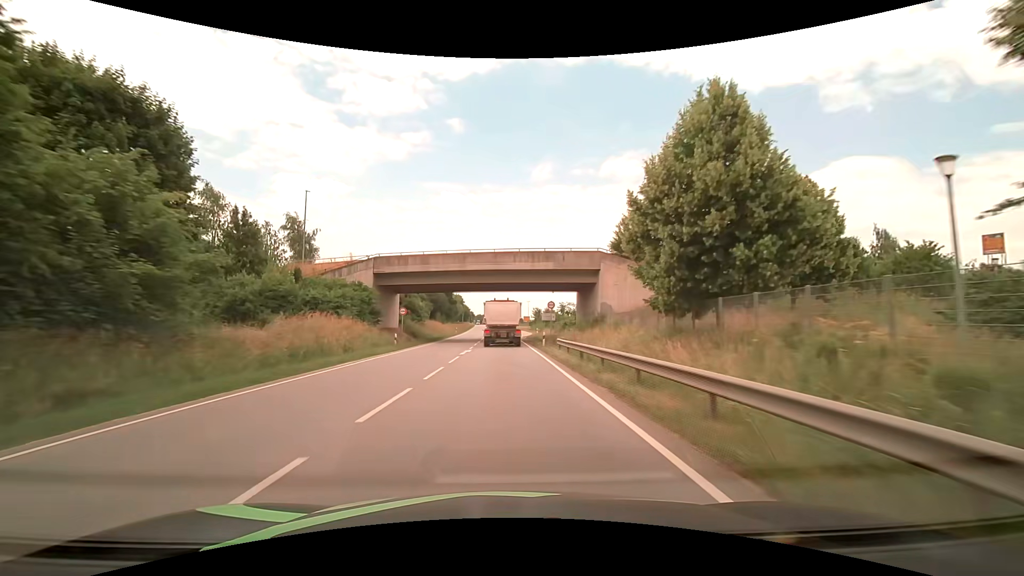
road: primary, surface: asphalt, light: Day
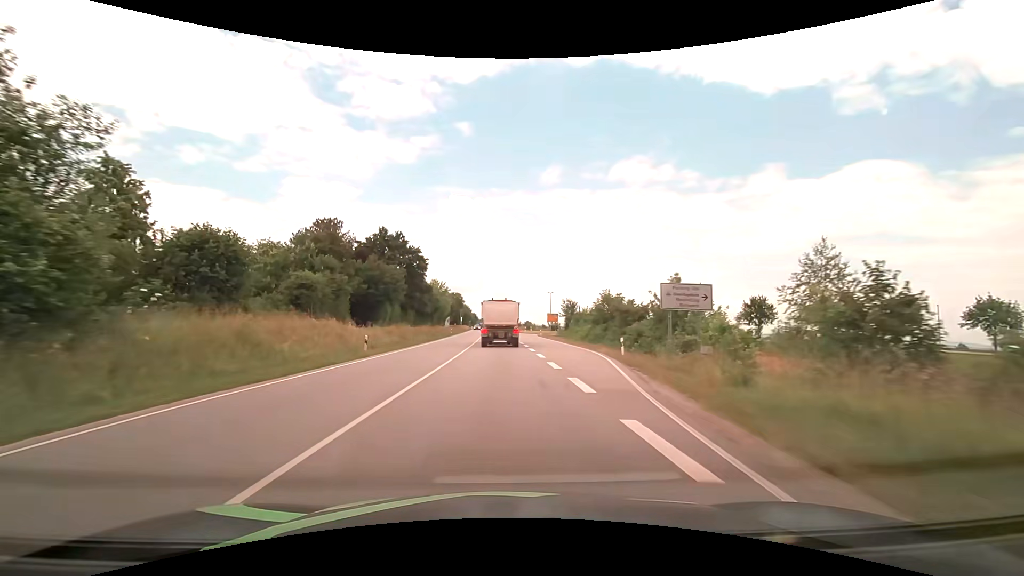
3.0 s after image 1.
(-0.7, +57.4) m; 0°
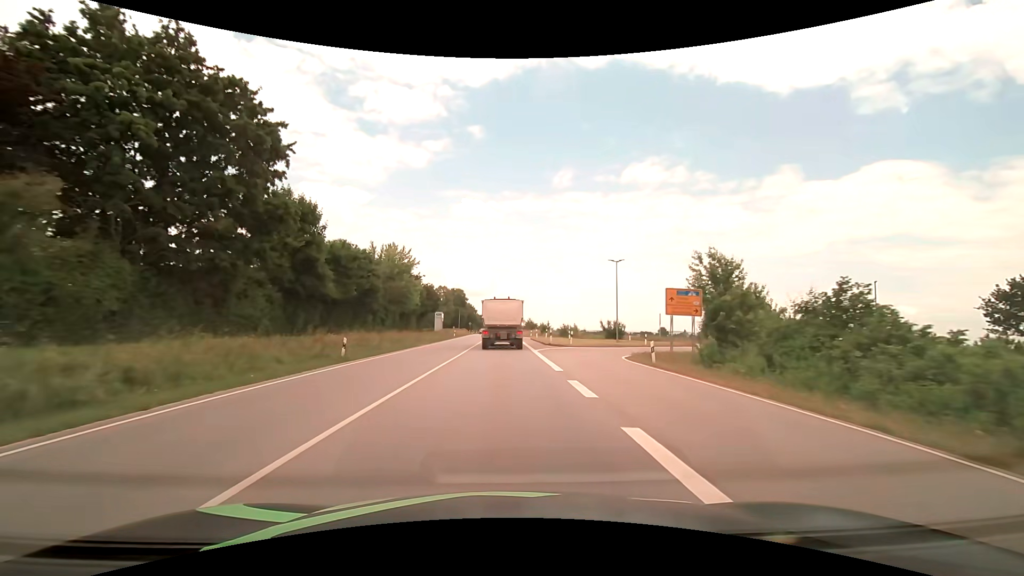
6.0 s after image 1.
(-1.3, +54.3) m; -2°
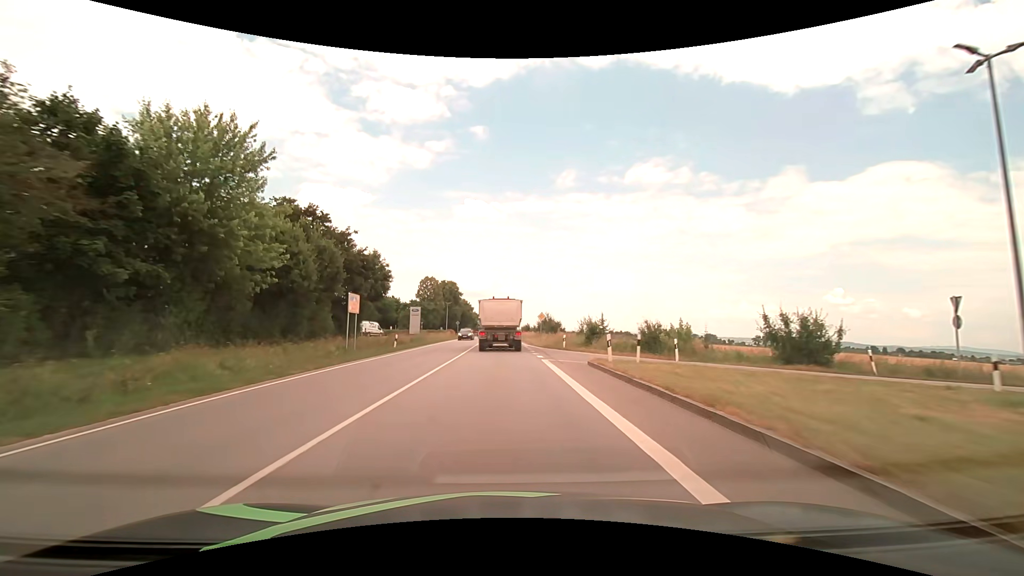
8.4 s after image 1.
(0.0, +39.7) m; 0°
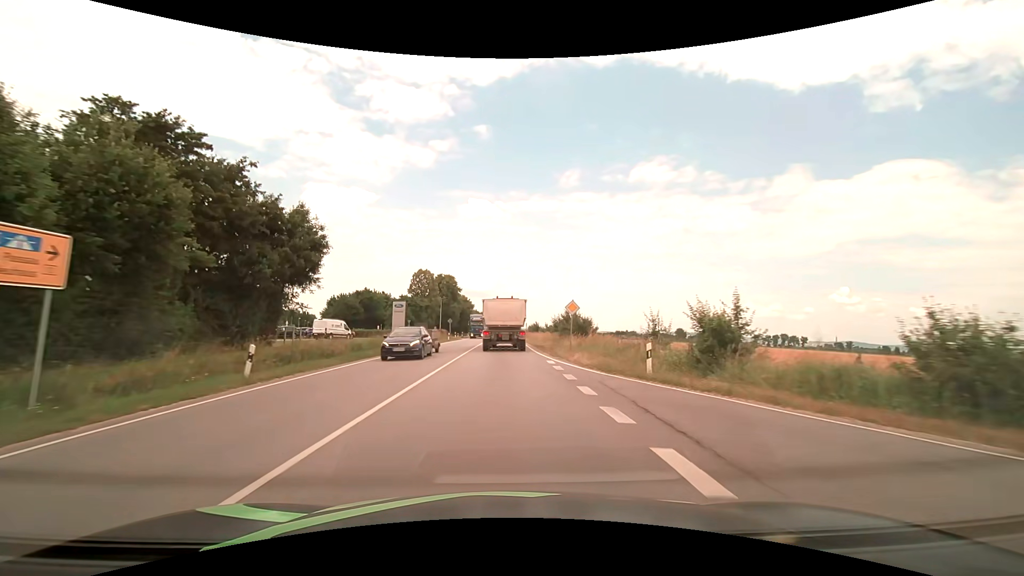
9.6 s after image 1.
(-0.1, +19.2) m; -1°
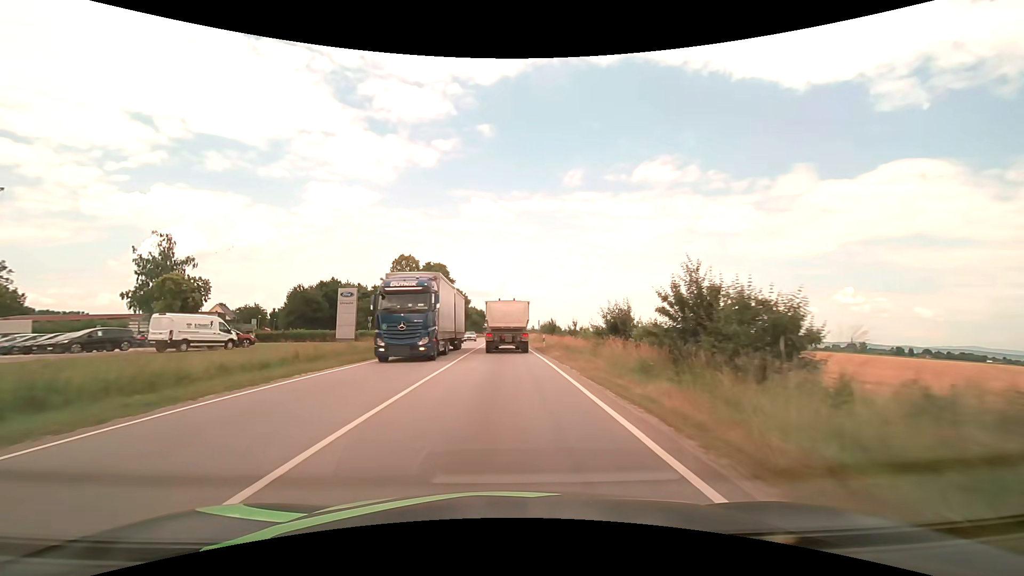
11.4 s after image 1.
(0.0, +28.4) m; 0°
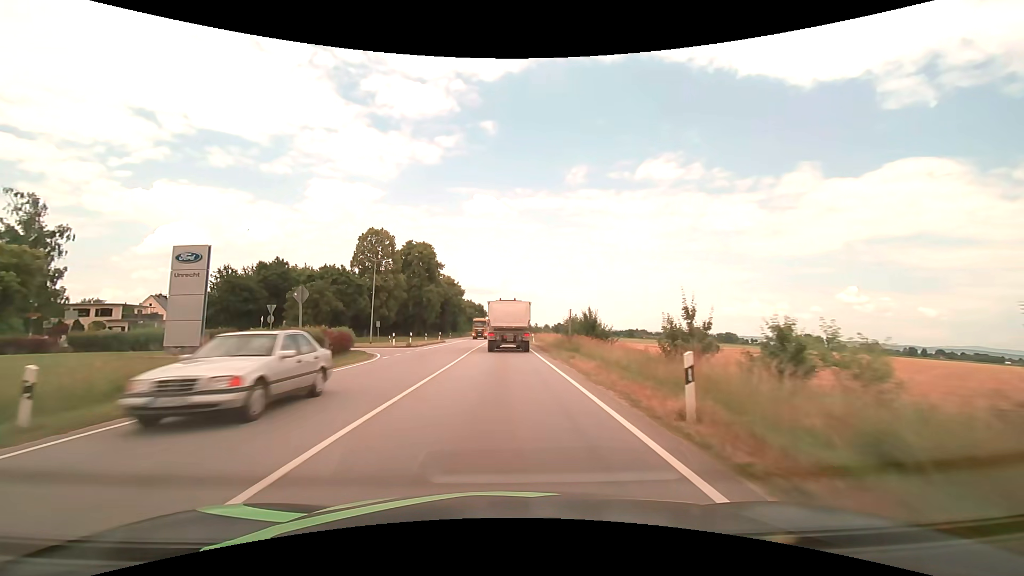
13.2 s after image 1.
(-0.1, +28.0) m; 0°
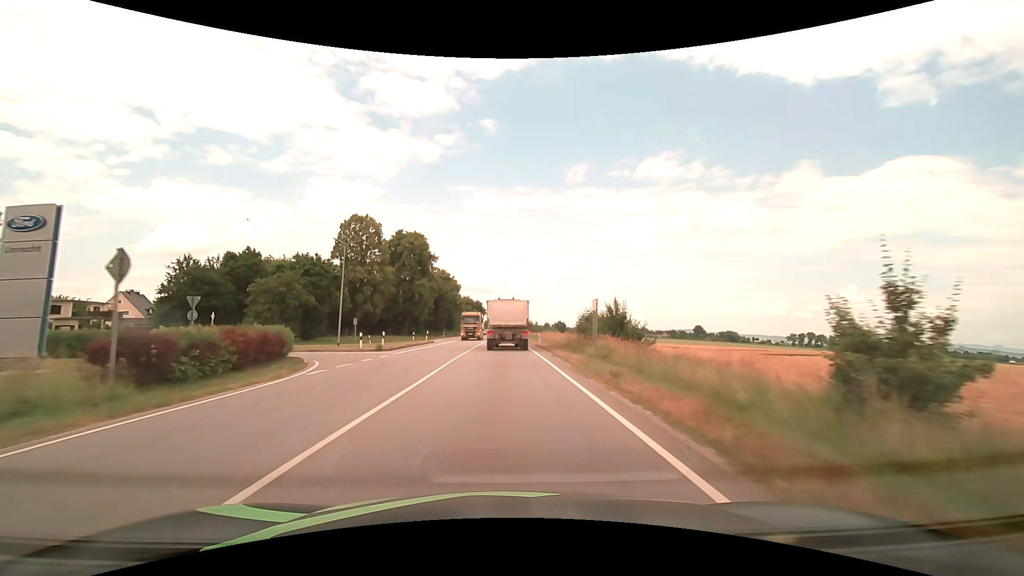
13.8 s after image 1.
(0.0, +9.3) m; 0°
(0, +10) (0, +20) (0, +30) (0, +40) (0, +50) (0, +60) (0, +70) (0, +80) (0, +90) (0, +100) m
